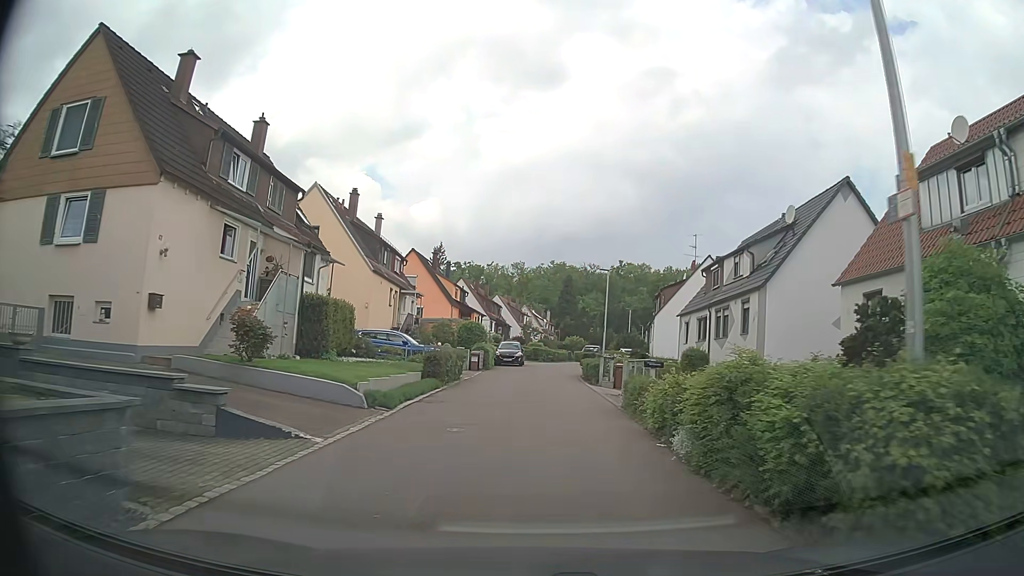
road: residential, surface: asphalt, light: Day
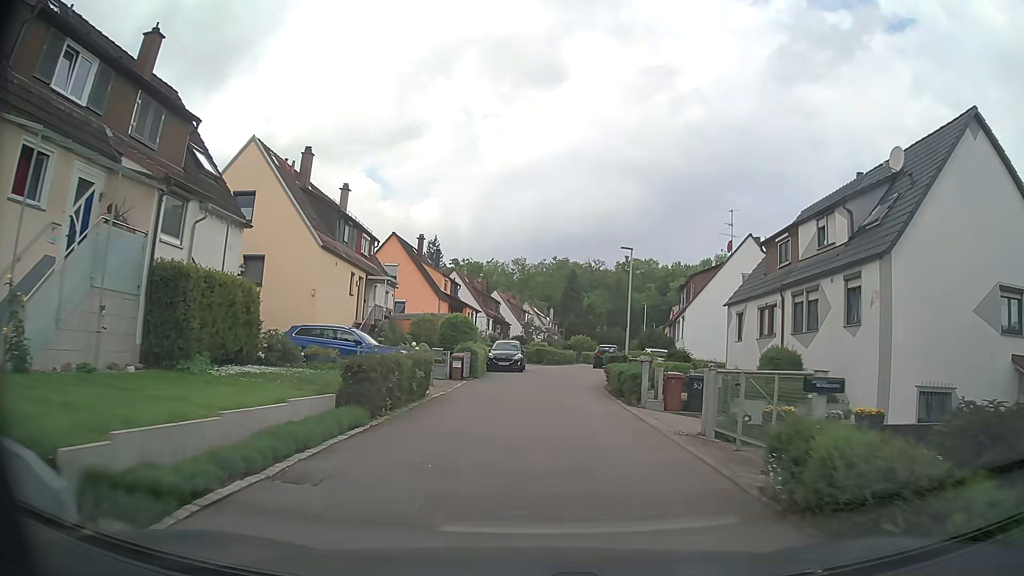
(+0.1, +9.0) m; 0°
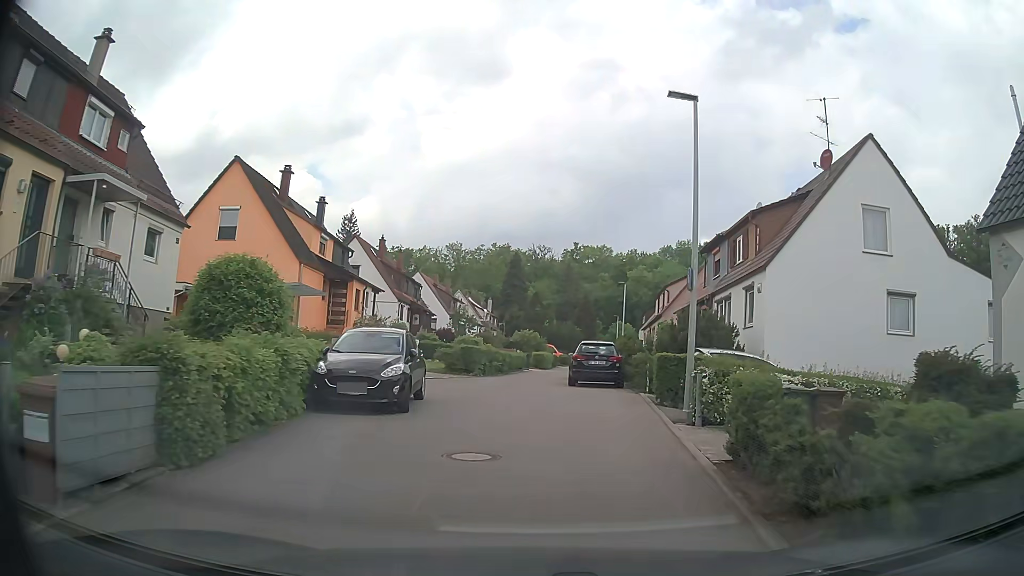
(+0.5, +20.3) m; +5°
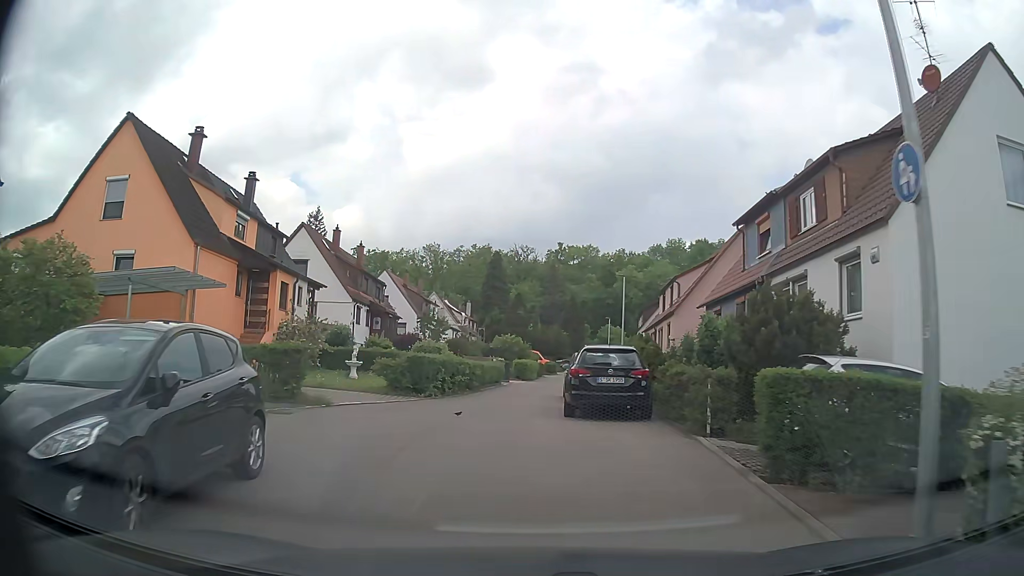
(+0.2, +8.1) m; +3°
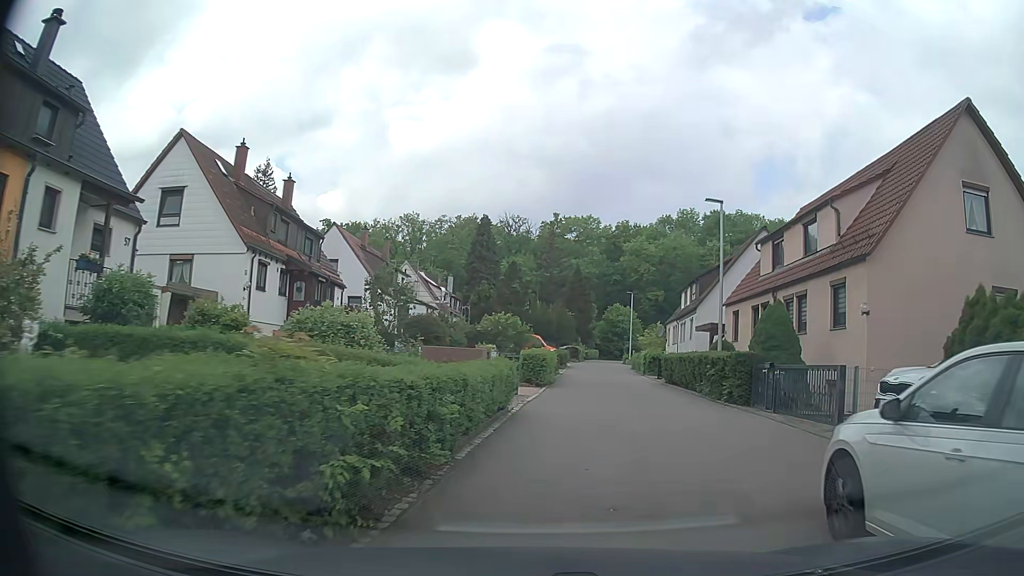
(-1.6, +17.4) m; -1°
